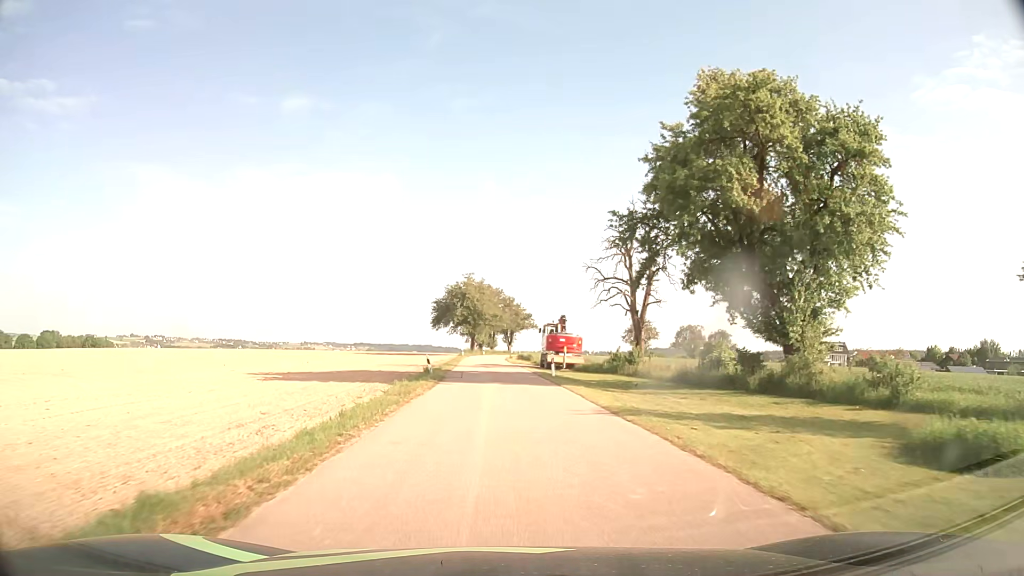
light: Day
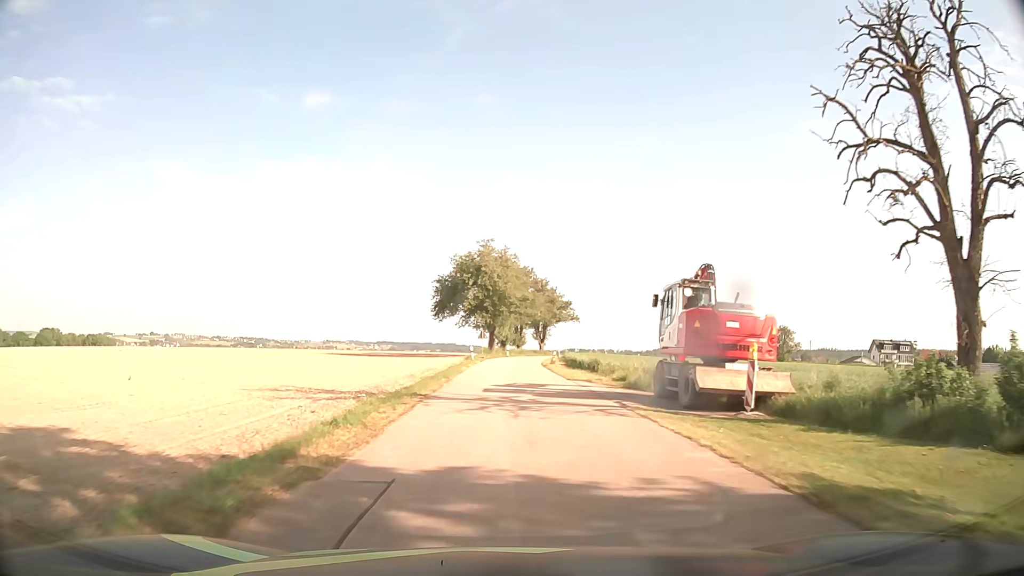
(-1.0, +31.0) m; -2°
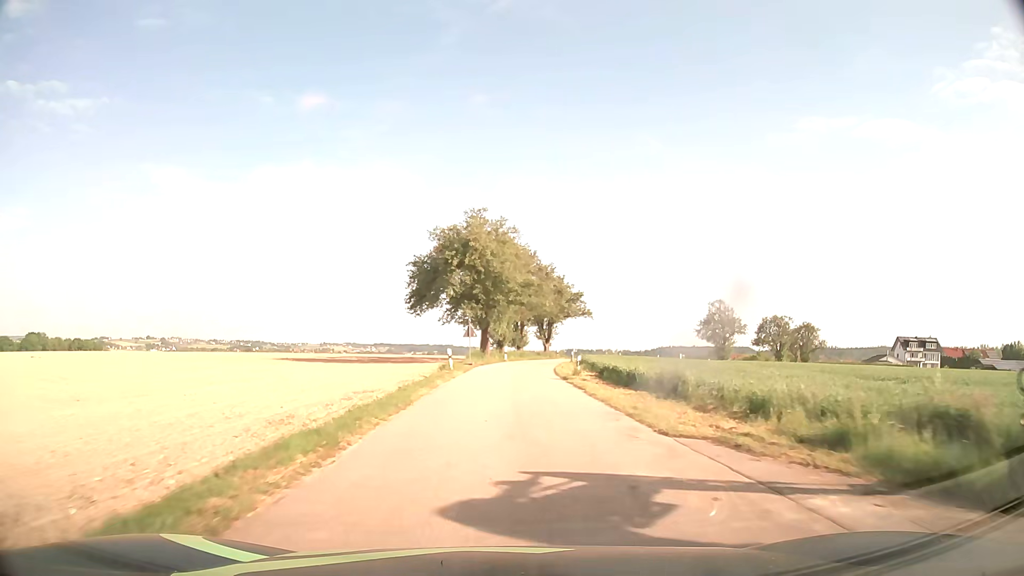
(+0.1, +16.7) m; 0°
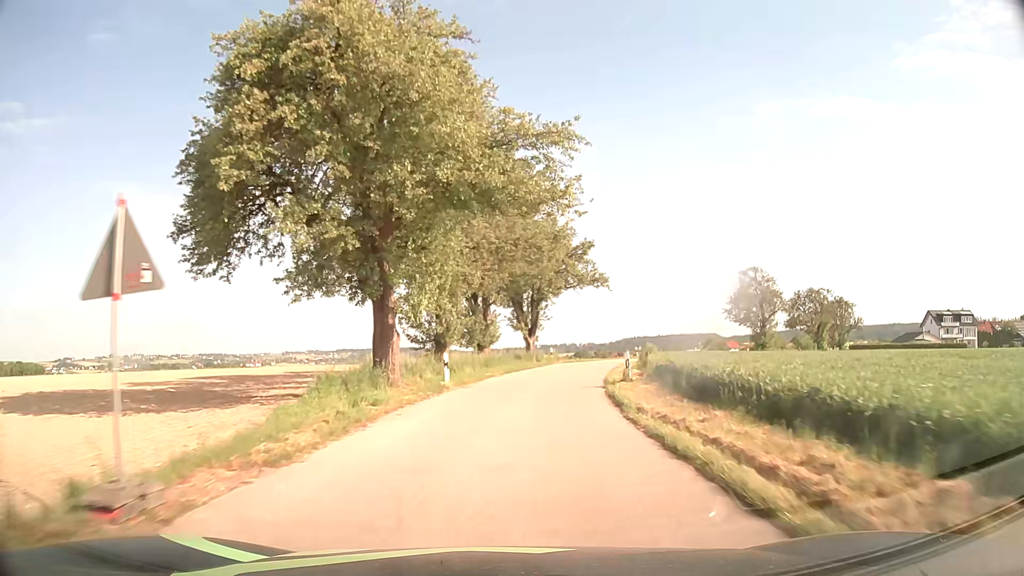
(+0.7, +34.8) m; +3°
